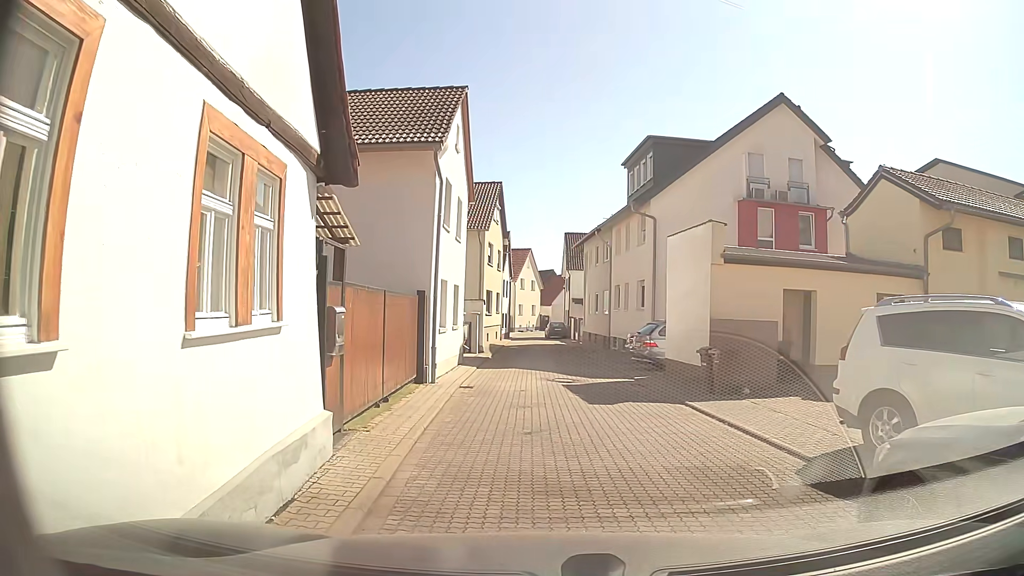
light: Day
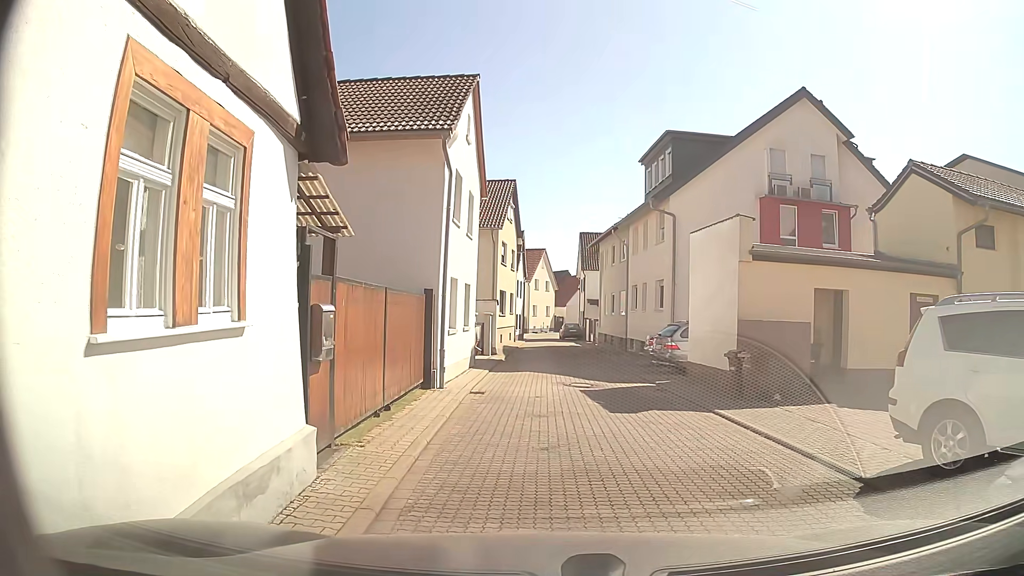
(0.0, +0.9) m; -3°
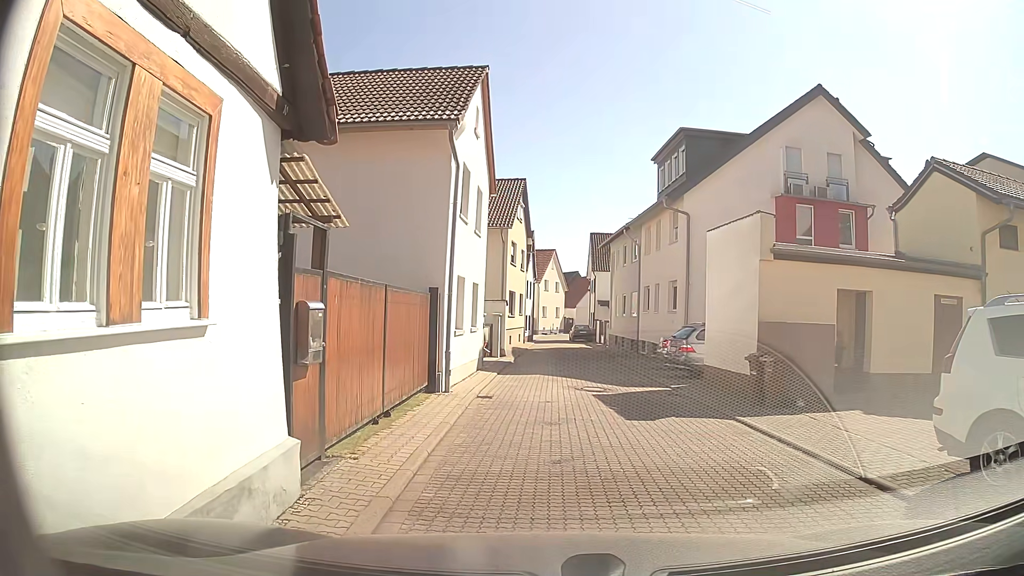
(0.0, +0.6) m; 0°
